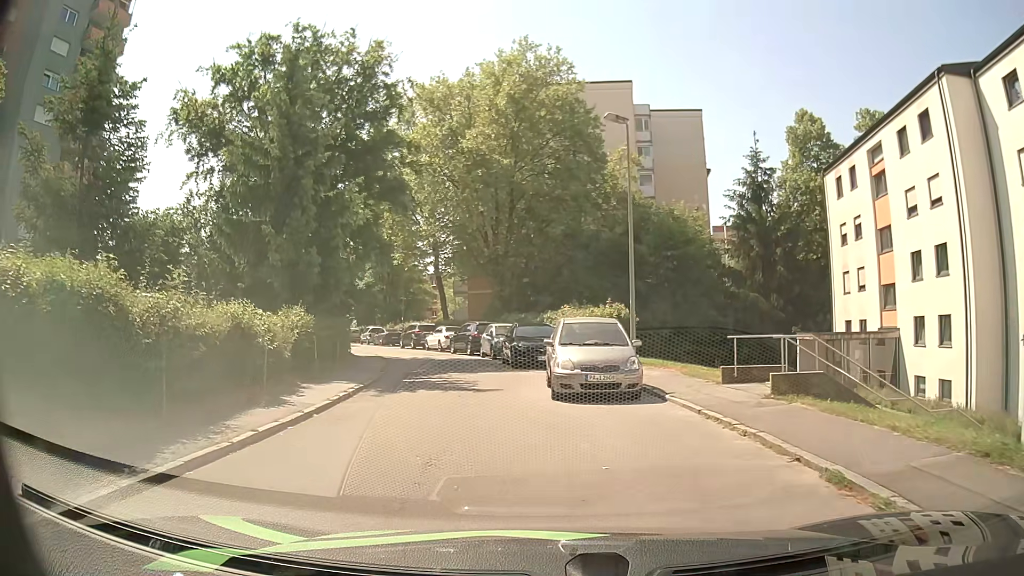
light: Day
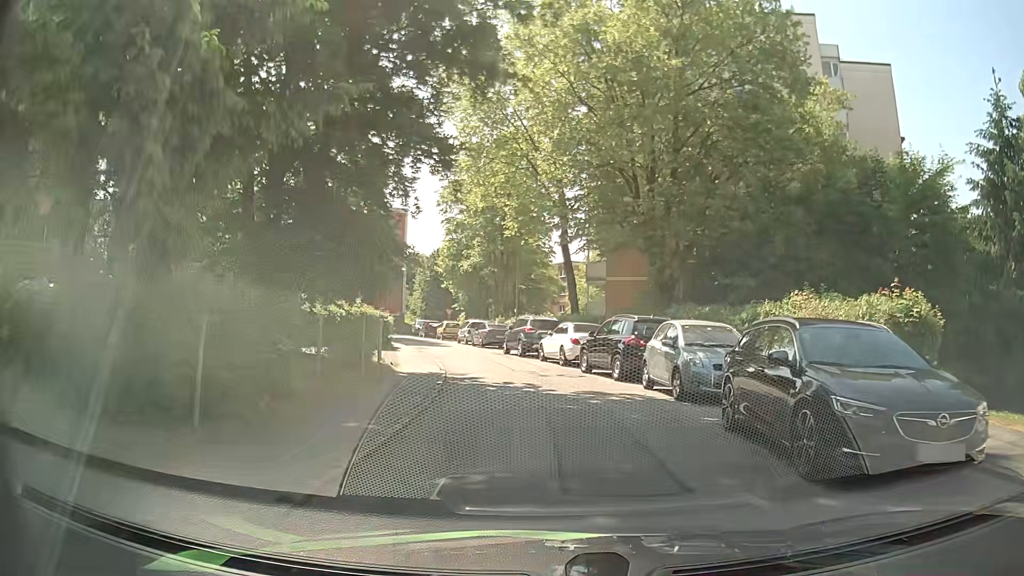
(-1.9, +15.7) m; -10°
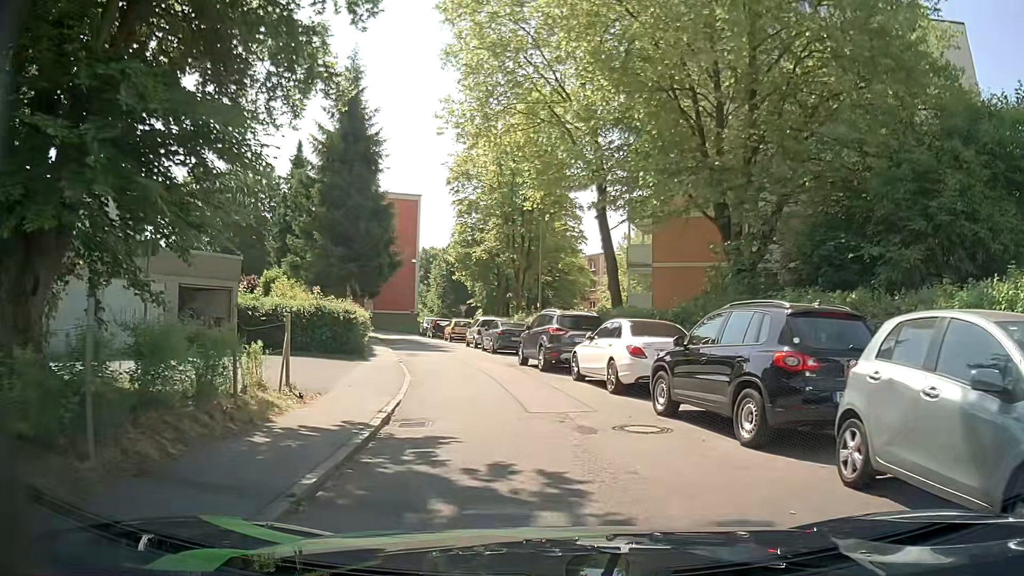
(-0.2, +9.3) m; -3°
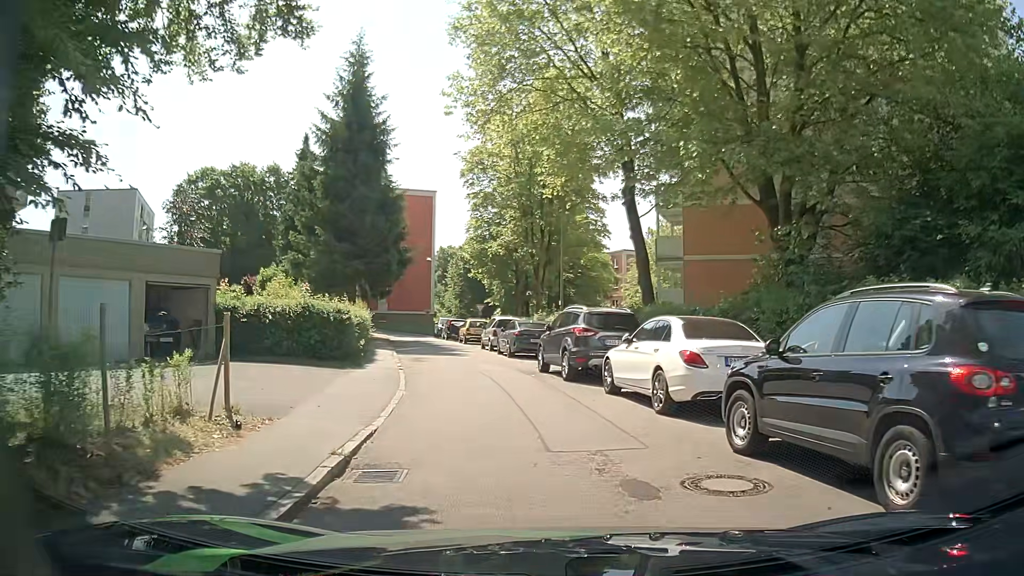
(0.0, +3.1) m; -1°
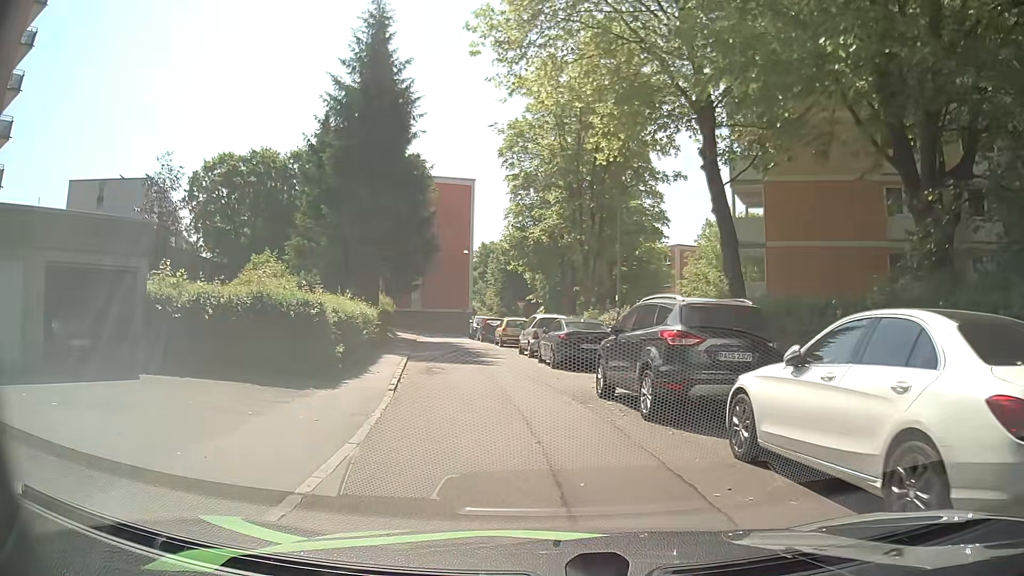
(-0.1, +6.2) m; -3°
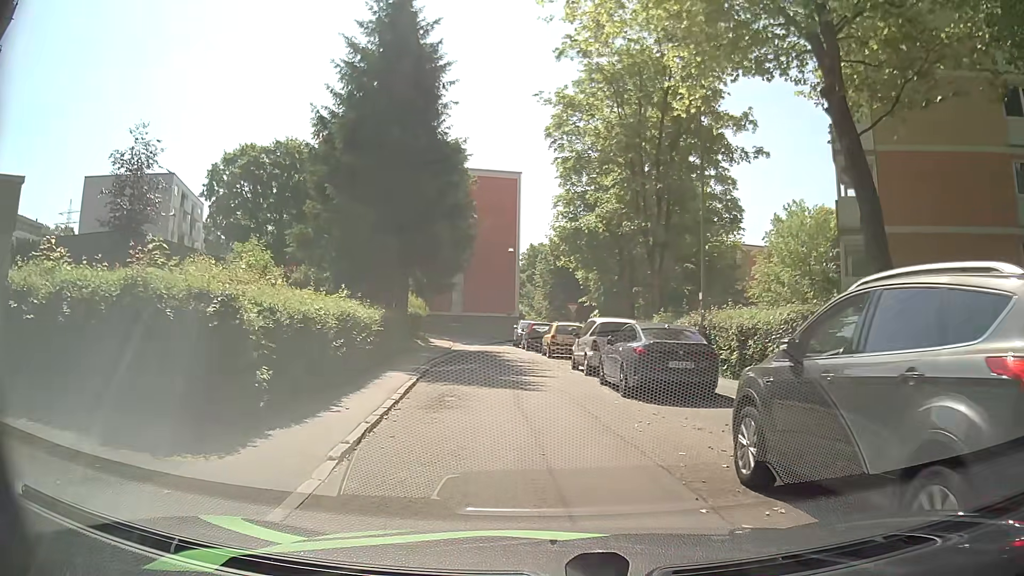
(-0.3, +6.1) m; -5°
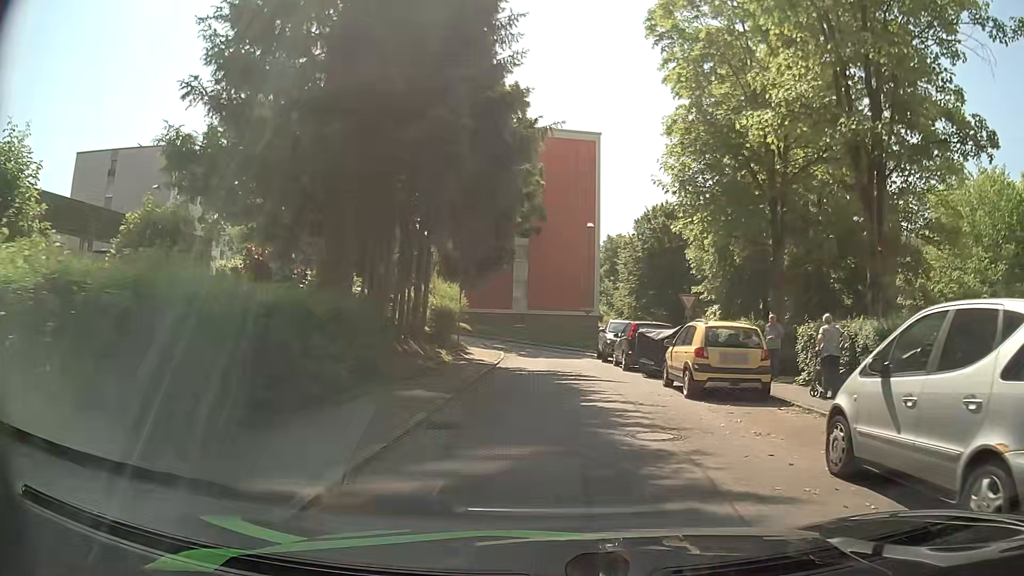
(-1.0, +14.8) m; -6°
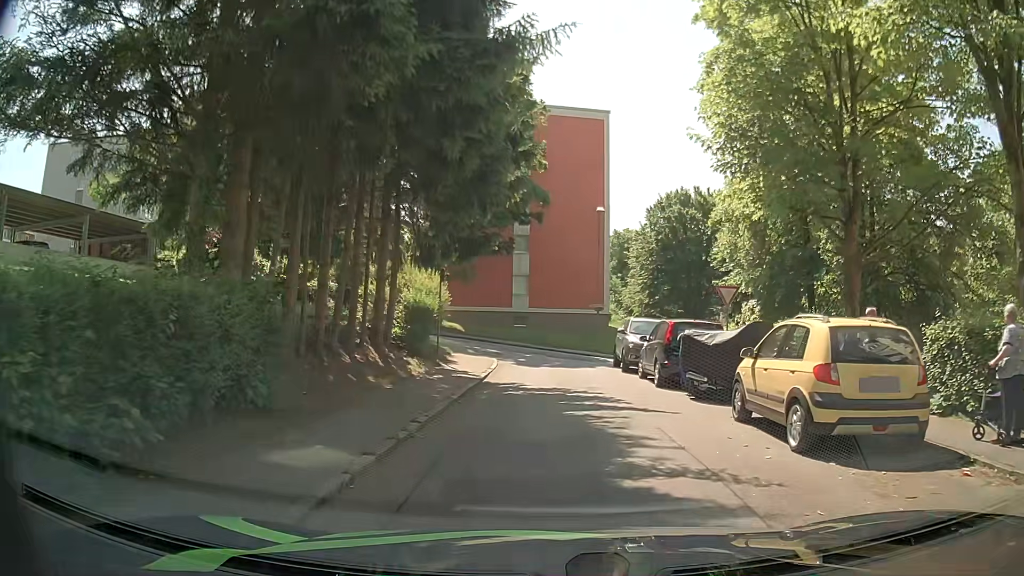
(0.0, +5.6) m; -1°
